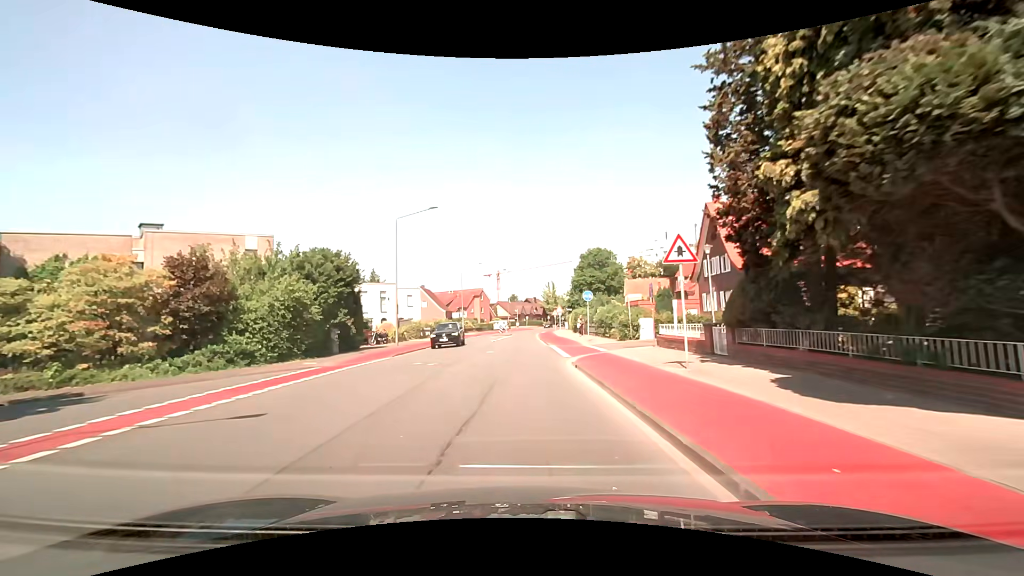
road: tertiary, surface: asphalt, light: Day
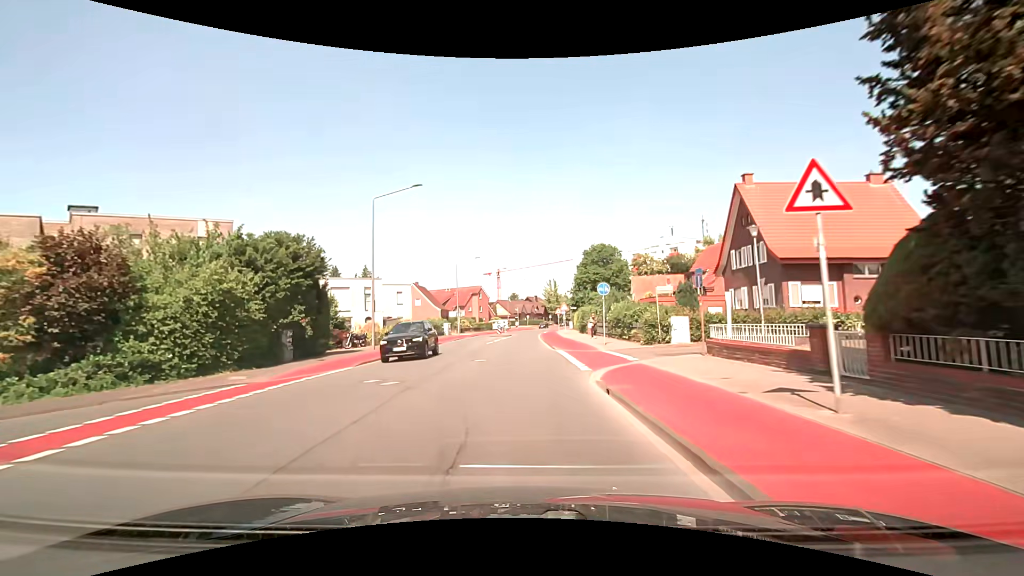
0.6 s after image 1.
(0.0, +5.6) m; 0°
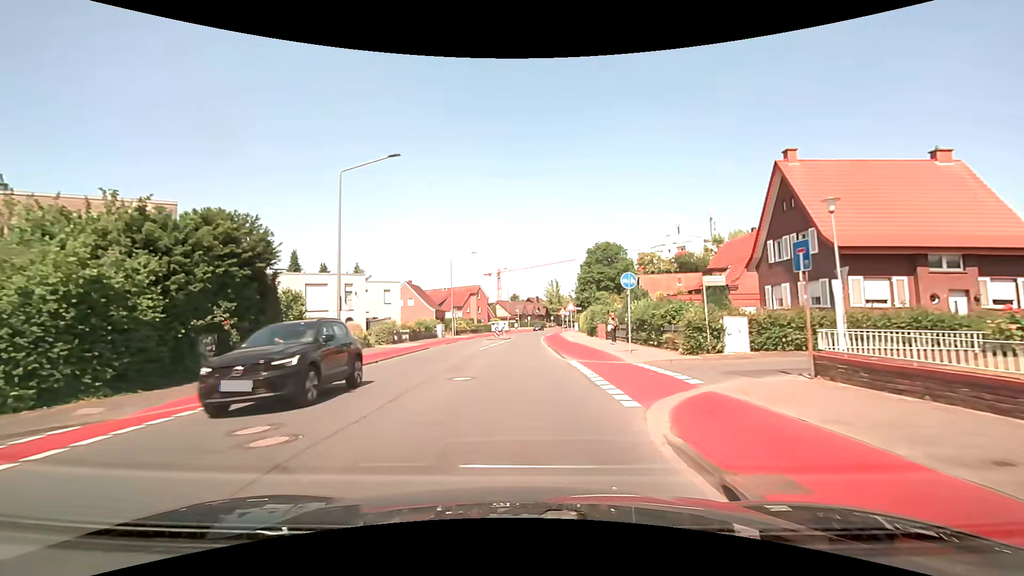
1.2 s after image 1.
(-0.1, +5.6) m; -1°
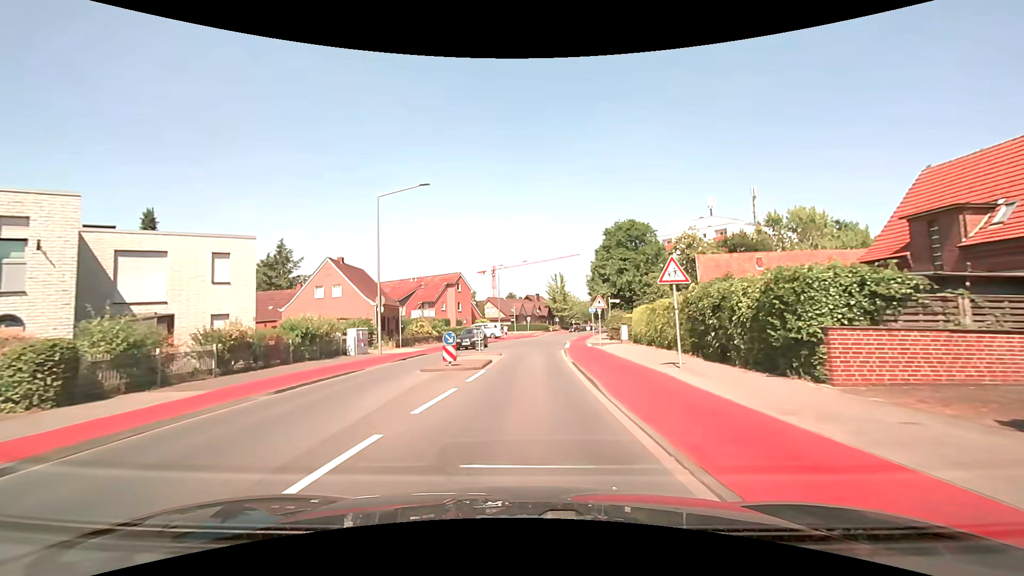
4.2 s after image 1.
(+0.1, +28.7) m; +1°
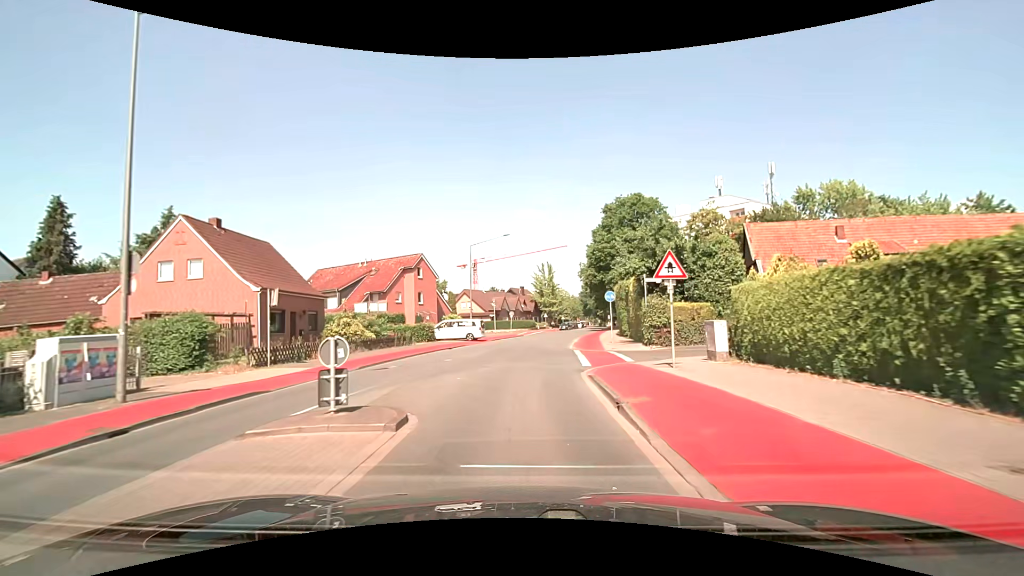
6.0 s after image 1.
(+0.2, +17.0) m; +1°
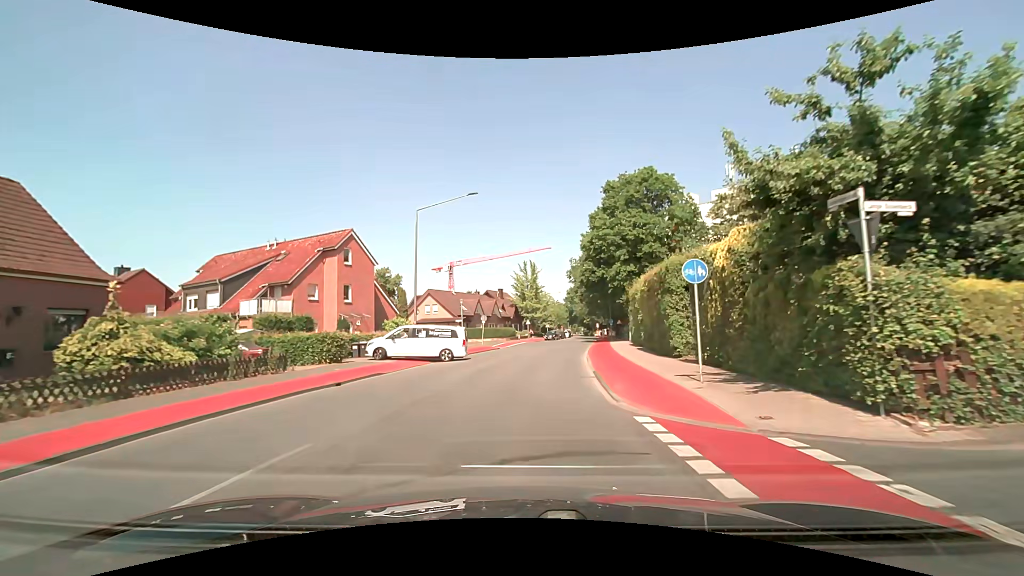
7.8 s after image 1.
(+0.3, +17.3) m; +2°
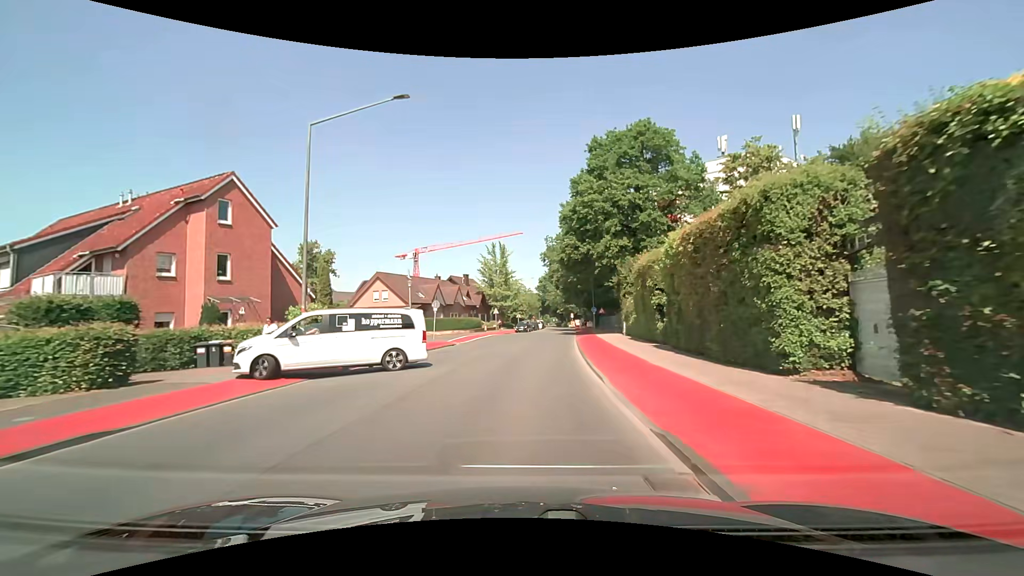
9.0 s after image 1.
(+0.5, +11.5) m; +4°
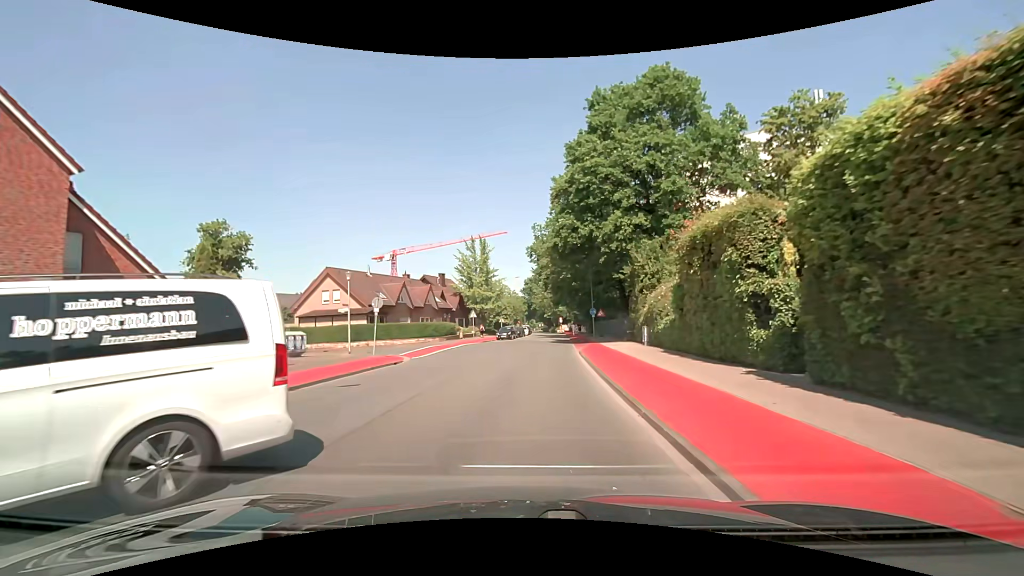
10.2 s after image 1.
(+0.1, +11.3) m; +2°
(0, +10) (0, +20) (+1, +30) (+1, +40) (+2, +50) (+3, +60) (+3, +70) (+4, +80) (+5, +90) (+5, +100) m
